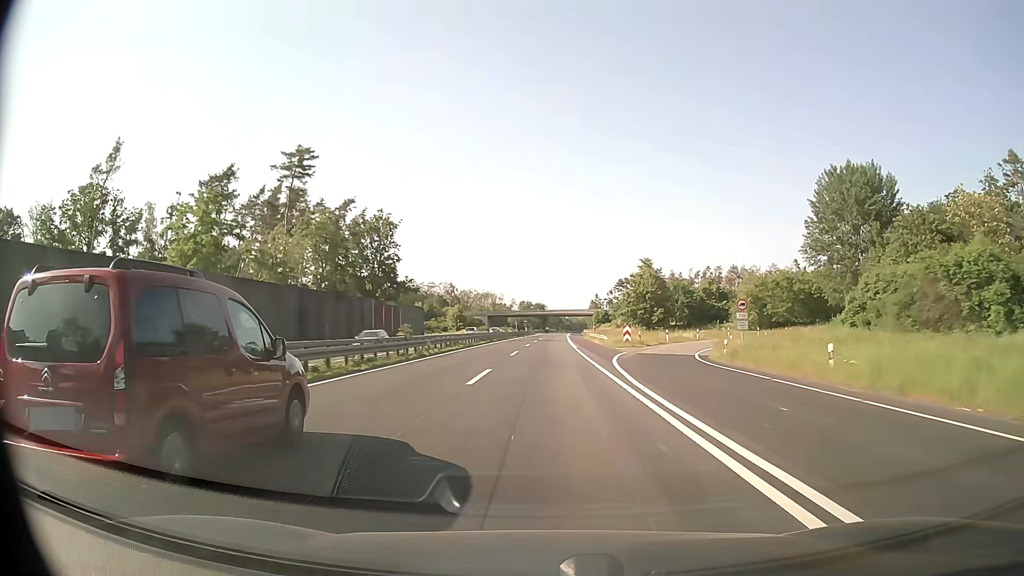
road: trunk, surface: asphalt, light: Day
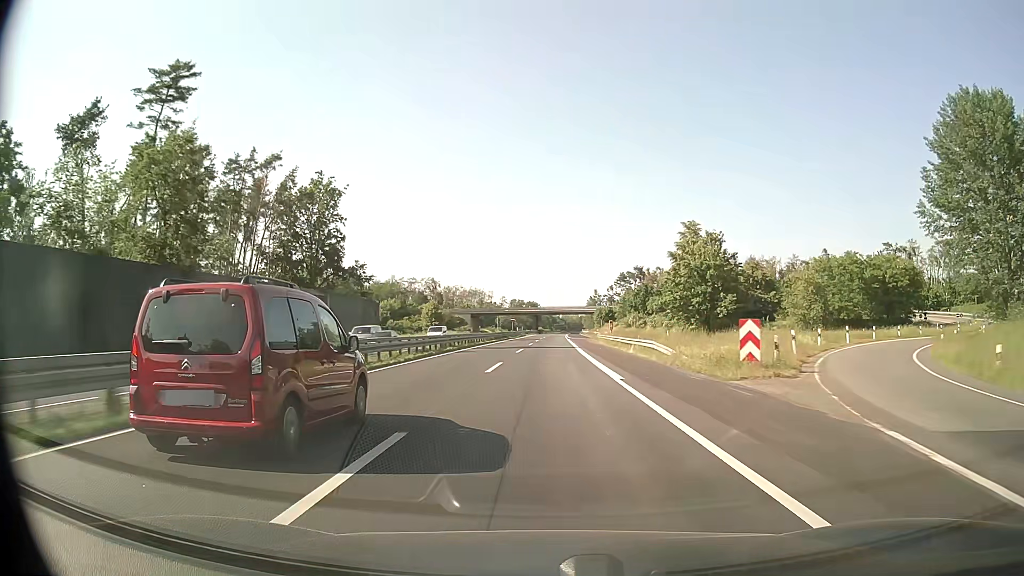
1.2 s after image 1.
(+0.2, +31.7) m; +1°
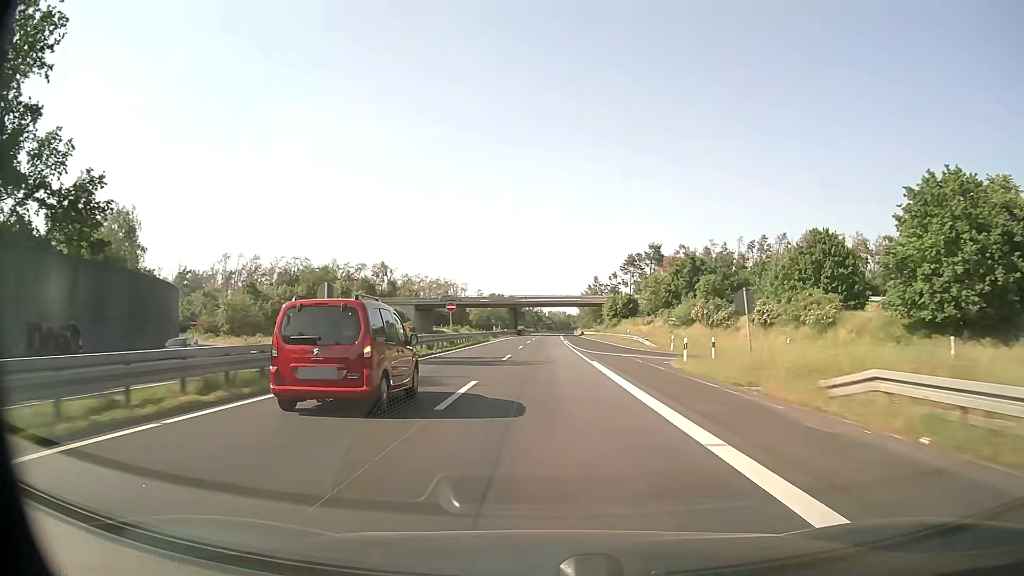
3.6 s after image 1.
(+0.7, +63.4) m; +1°
(0, +10) (0, +20) (0, +30) (0, +40) (0, +50) (0, +60) (+1, +70) (+1, +80) (+1, +90) (+1, +100) m
